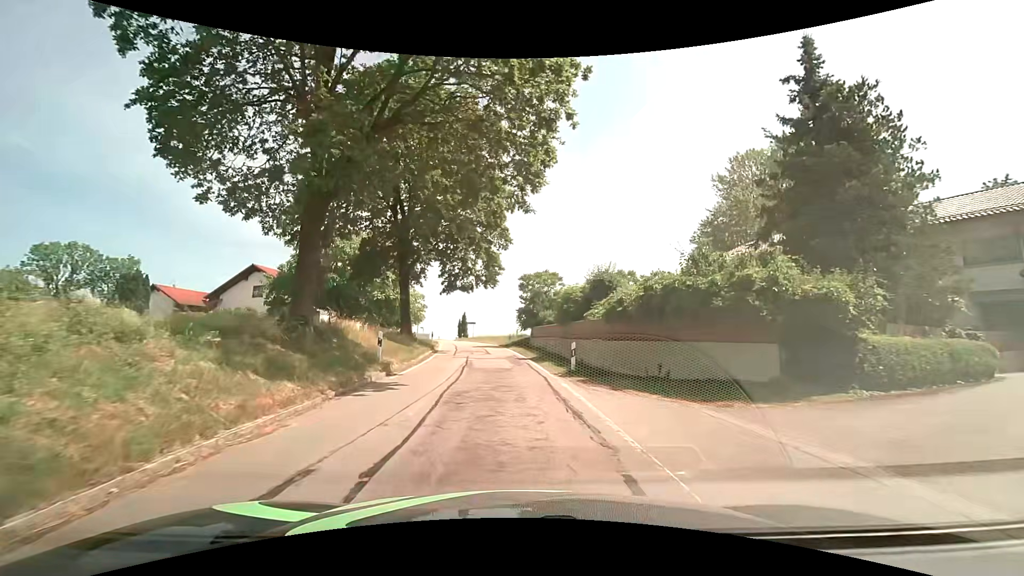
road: unclassified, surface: asphalt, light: Day
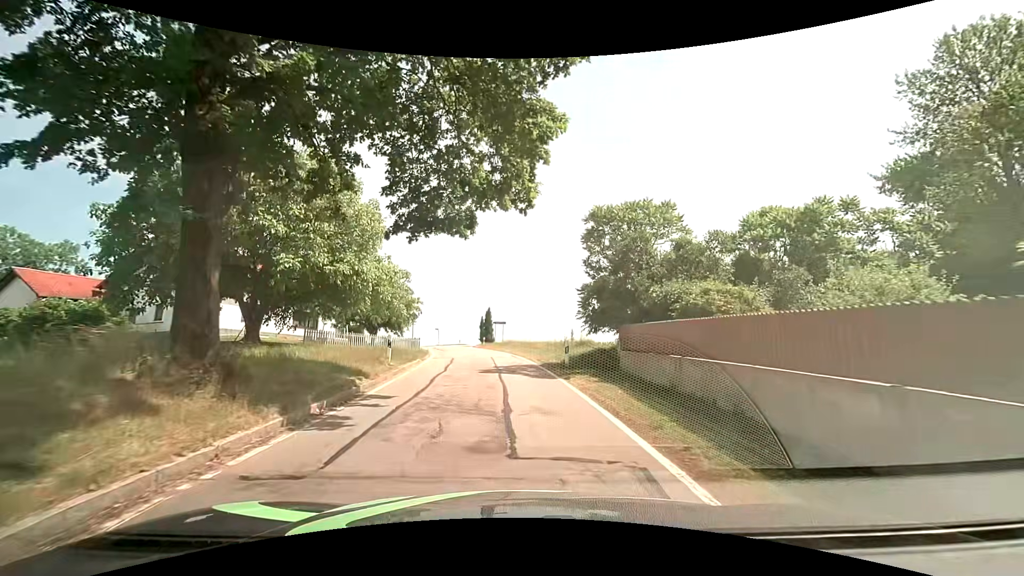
(-1.1, +21.9) m; -5°
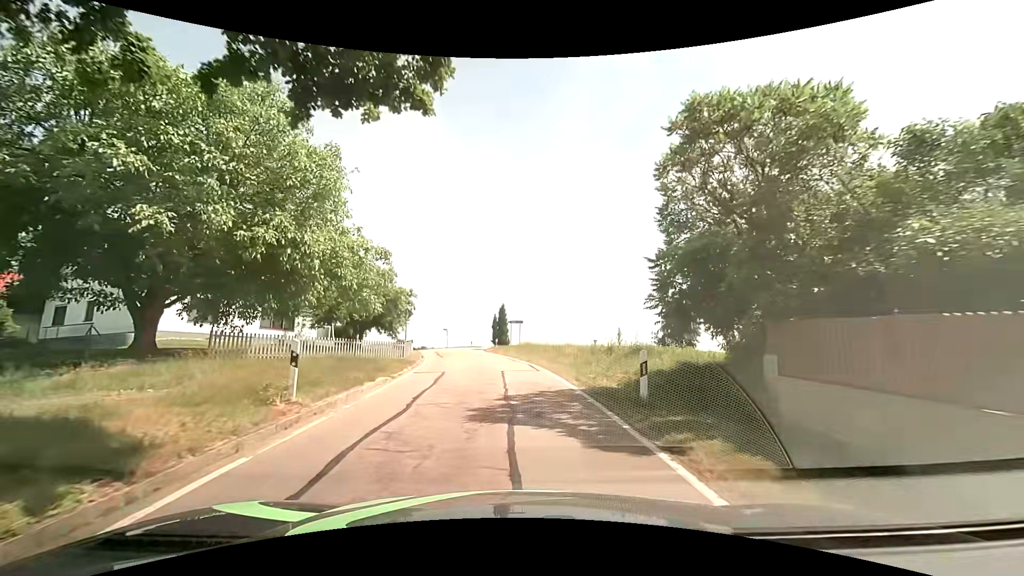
(-0.1, +8.3) m; -3°
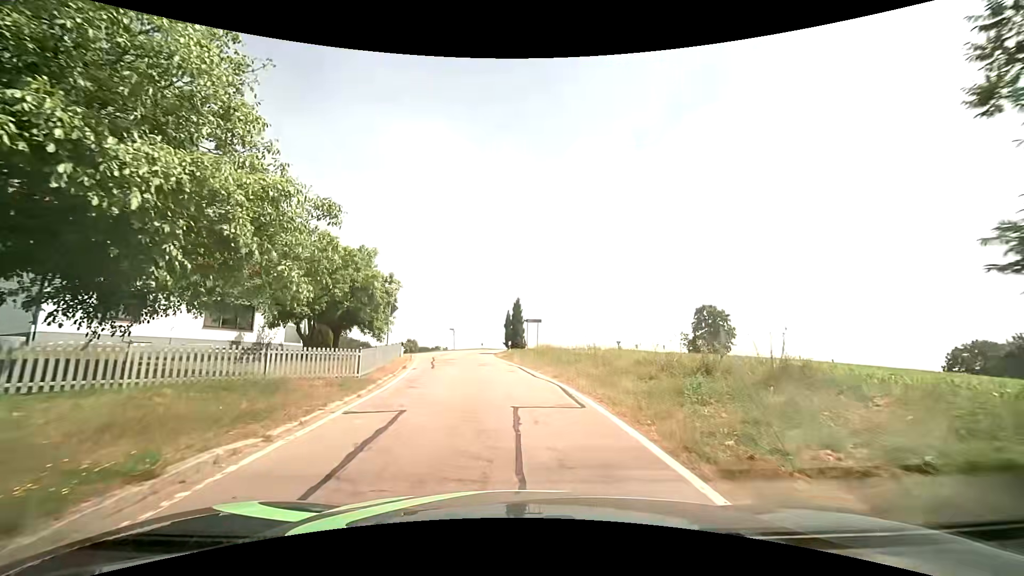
(0.0, +8.0) m; -1°
